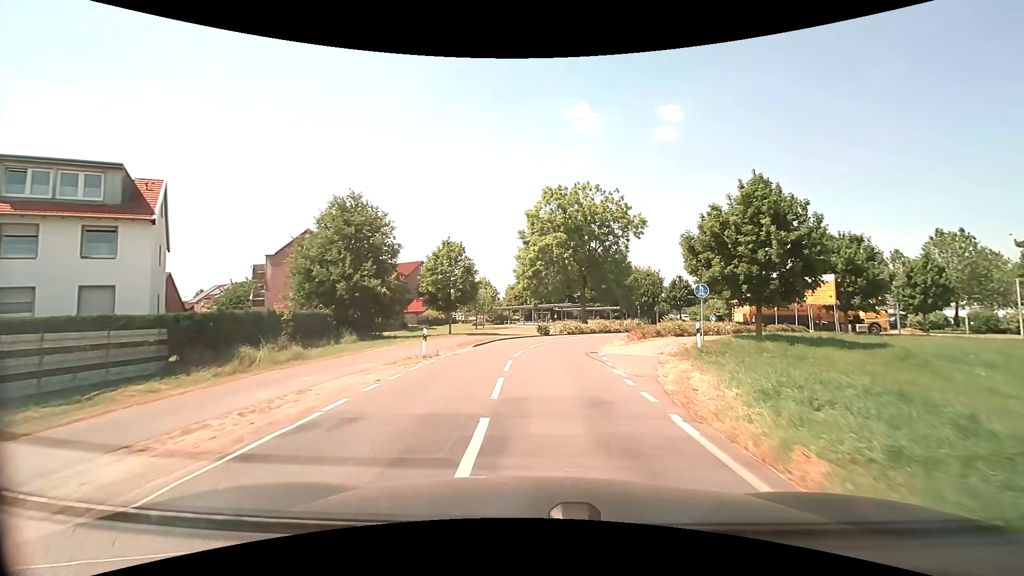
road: secondary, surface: asphalt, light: Day
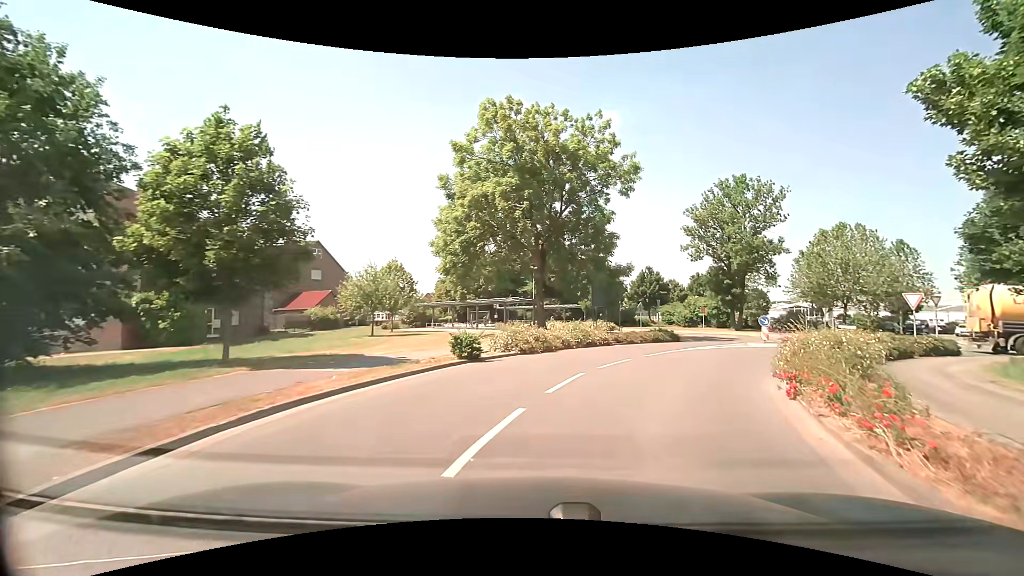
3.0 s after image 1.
(+0.7, +22.5) m; +7°
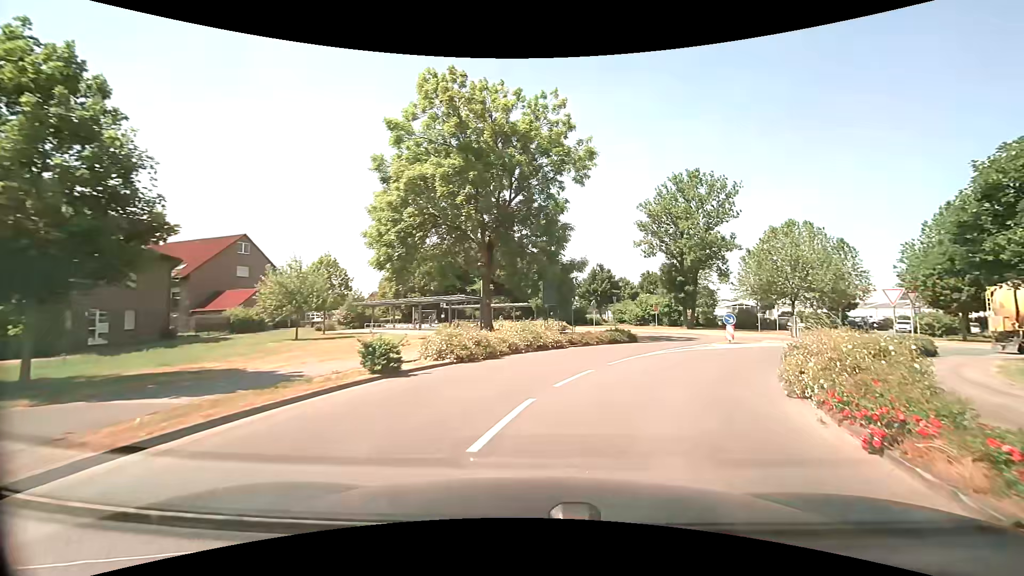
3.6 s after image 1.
(+0.2, +3.7) m; +5°
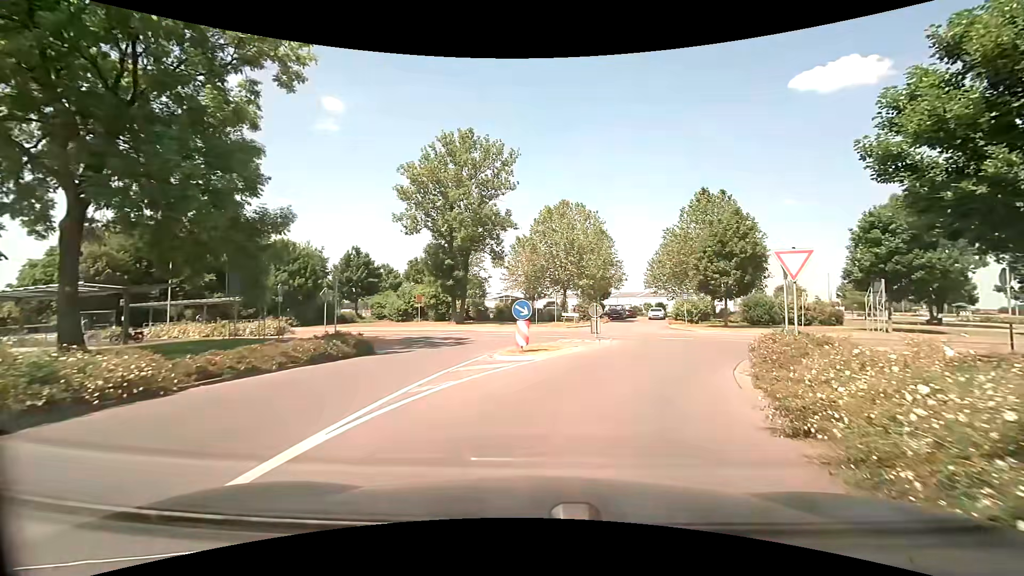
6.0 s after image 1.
(+3.2, +13.2) m; +25°
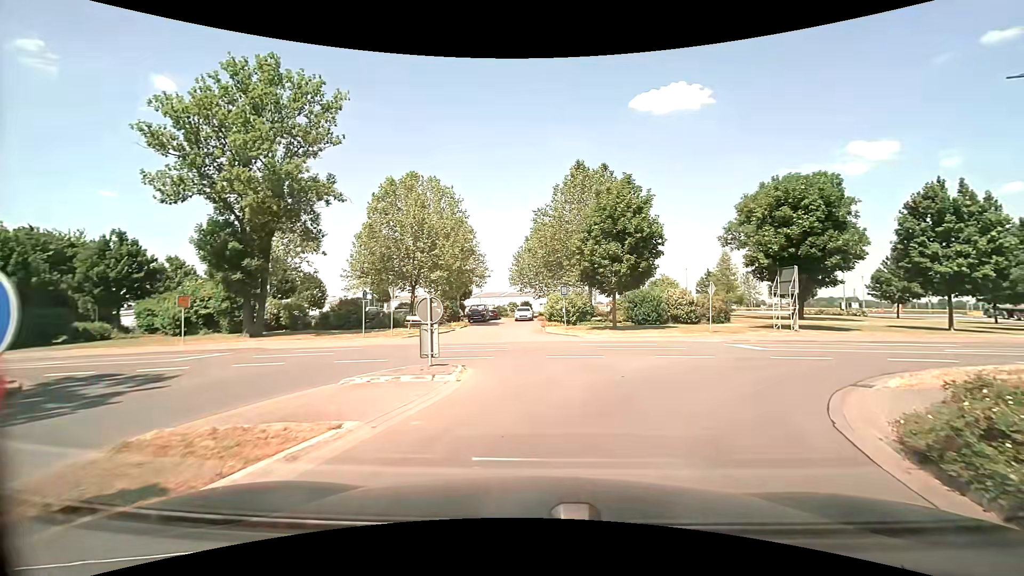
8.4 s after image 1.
(+1.7, +11.7) m; +16°
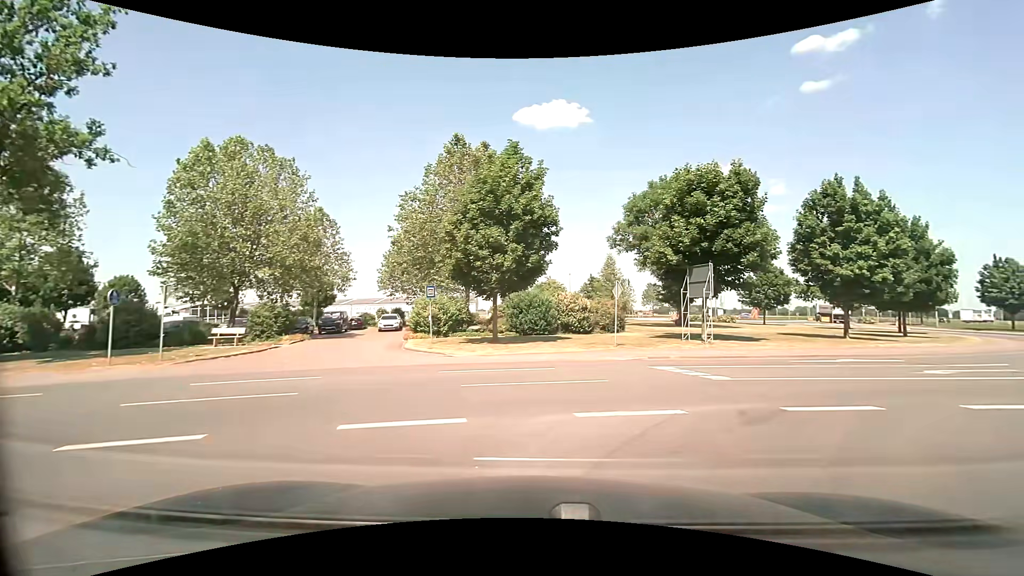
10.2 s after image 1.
(+0.9, +7.8) m; +13°
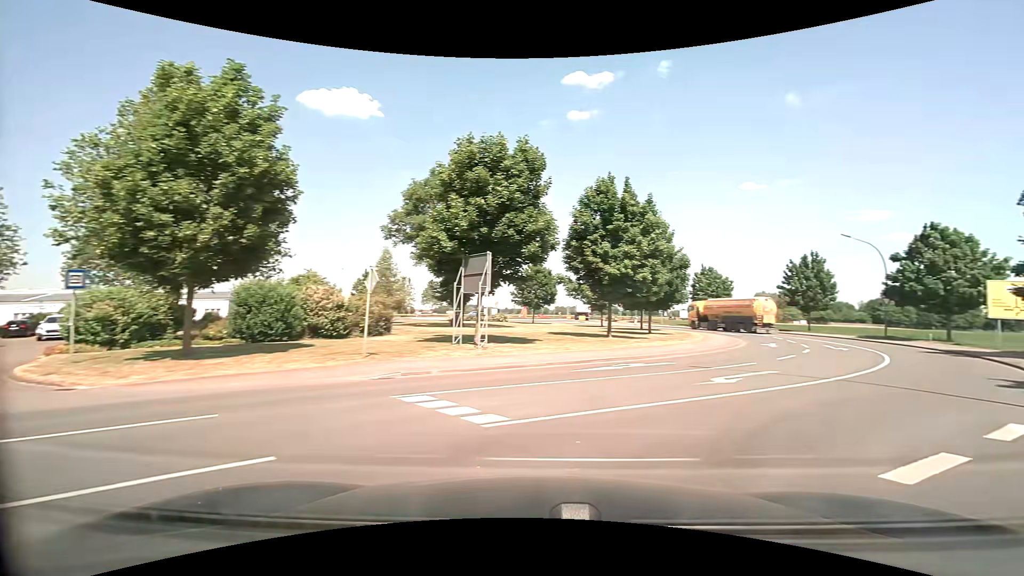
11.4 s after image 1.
(+1.0, +5.4) m; +24°
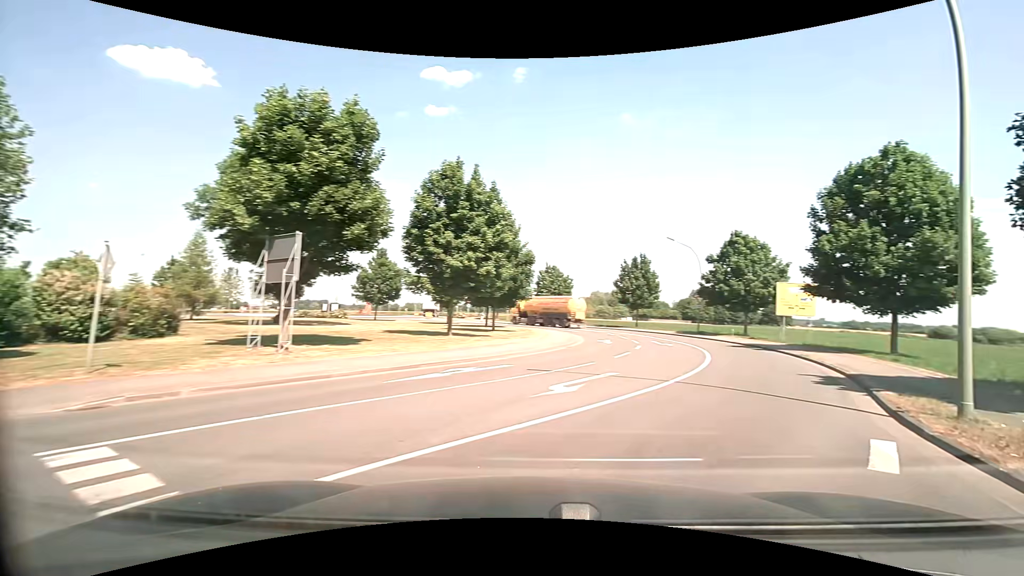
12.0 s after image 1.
(+0.4, +2.8) m; +16°
(+4, +9) (+8, +18) (+11, +28) (+12, +38) (+11, +48) (+9, +57) (+5, +66) (-1, +75) (-8, +82) (-14, +89) m
